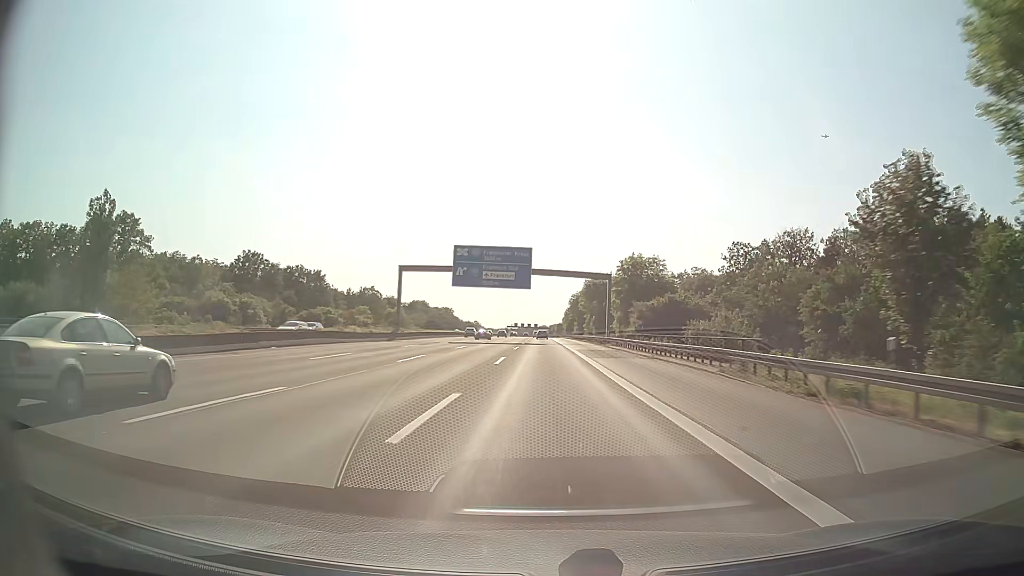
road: motorway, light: Day
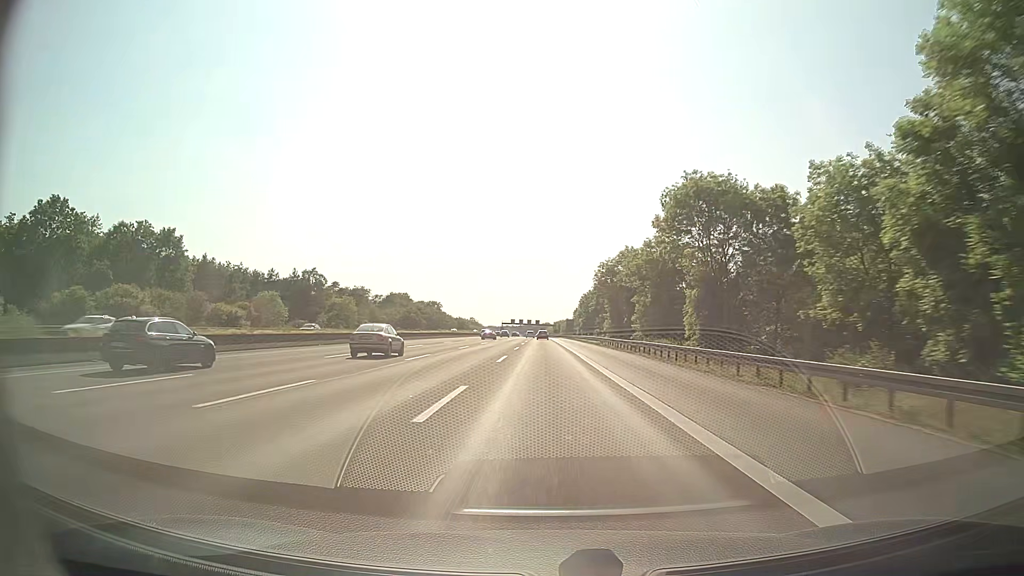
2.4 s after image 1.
(0.0, +69.6) m; 0°
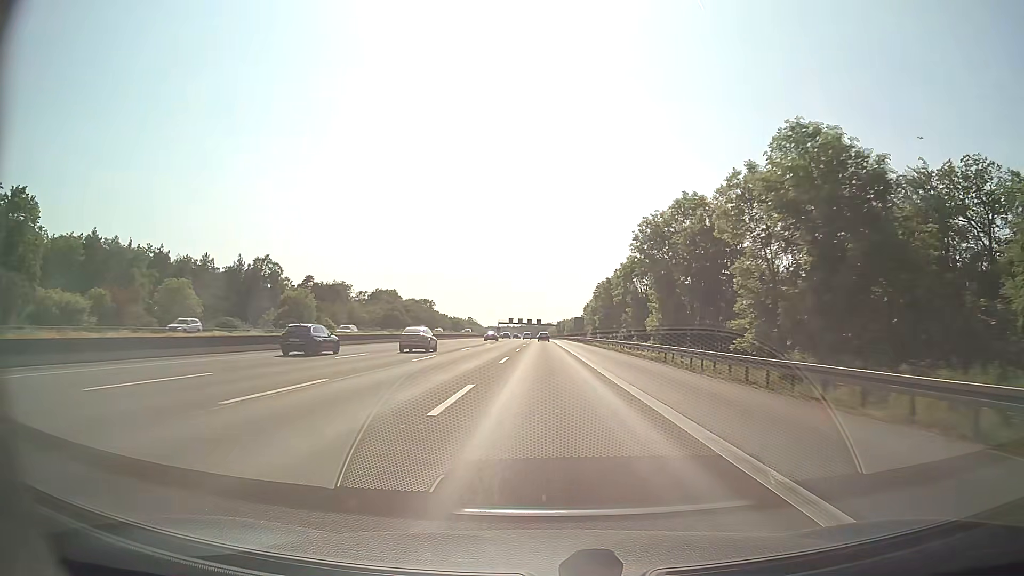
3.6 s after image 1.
(-0.1, +34.8) m; 0°
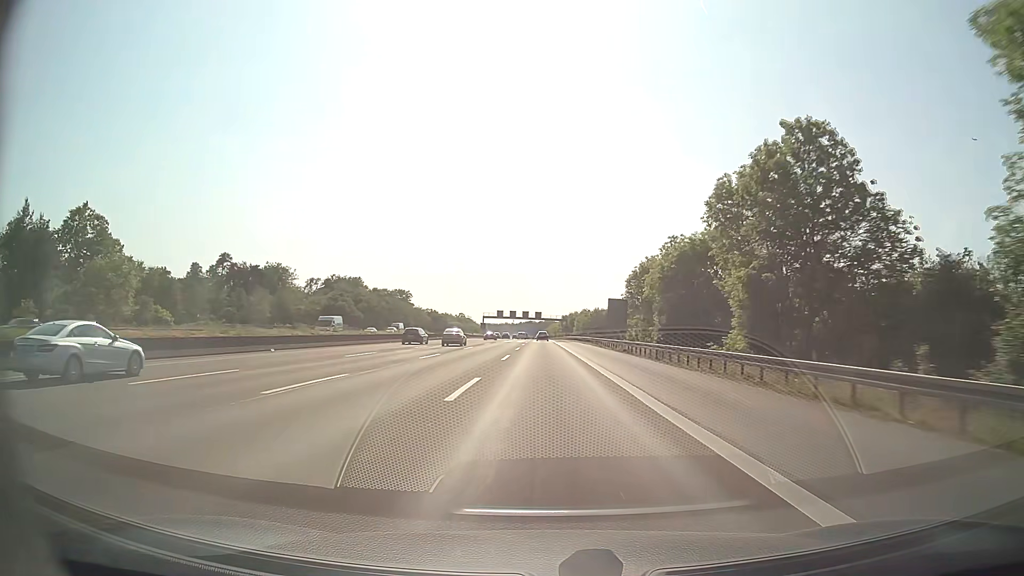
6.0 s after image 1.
(0.0, +69.8) m; 0°
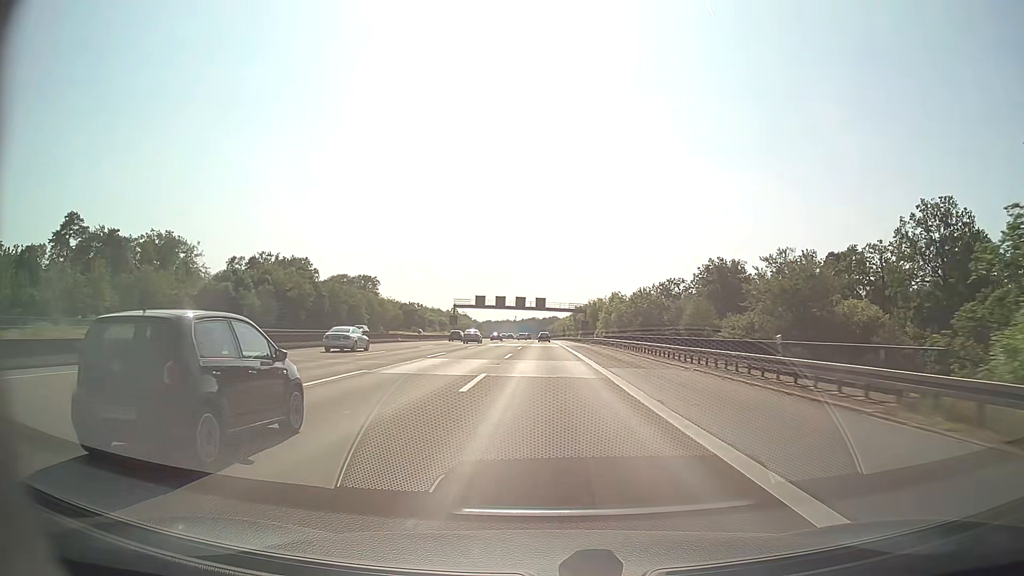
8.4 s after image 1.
(0.0, +69.9) m; 0°
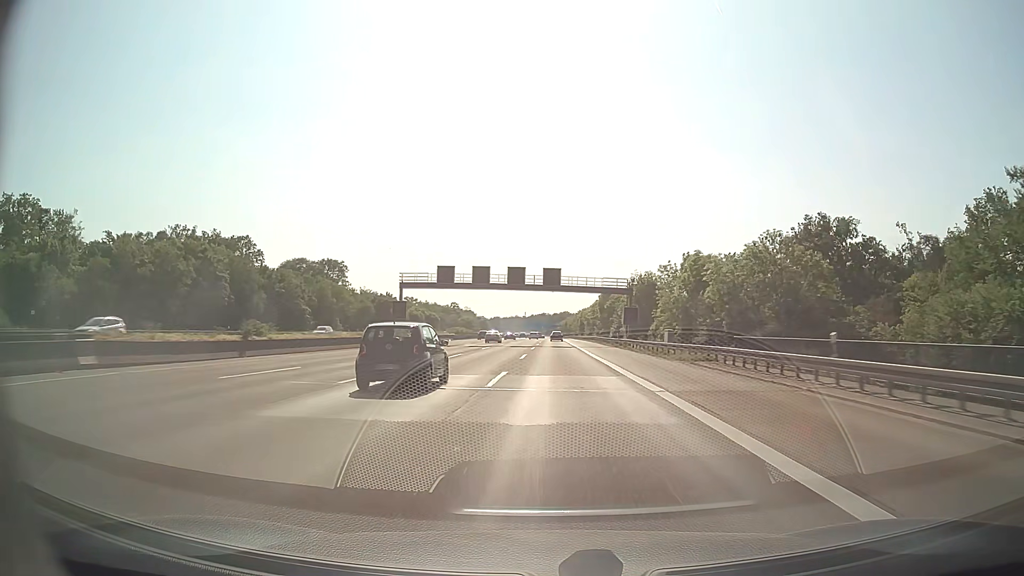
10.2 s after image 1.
(-0.2, +52.4) m; -1°
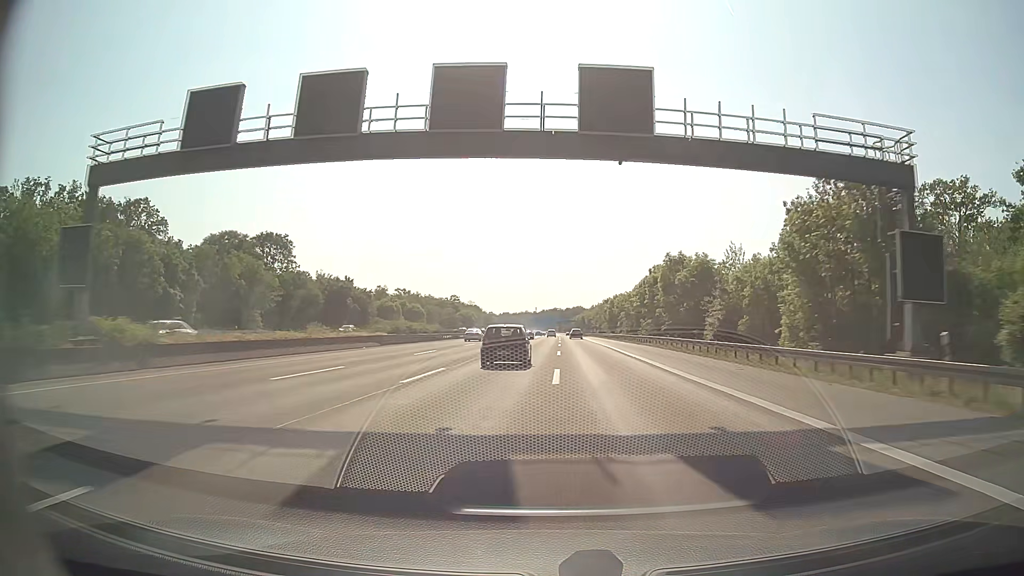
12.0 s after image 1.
(-0.6, +52.4) m; -1°
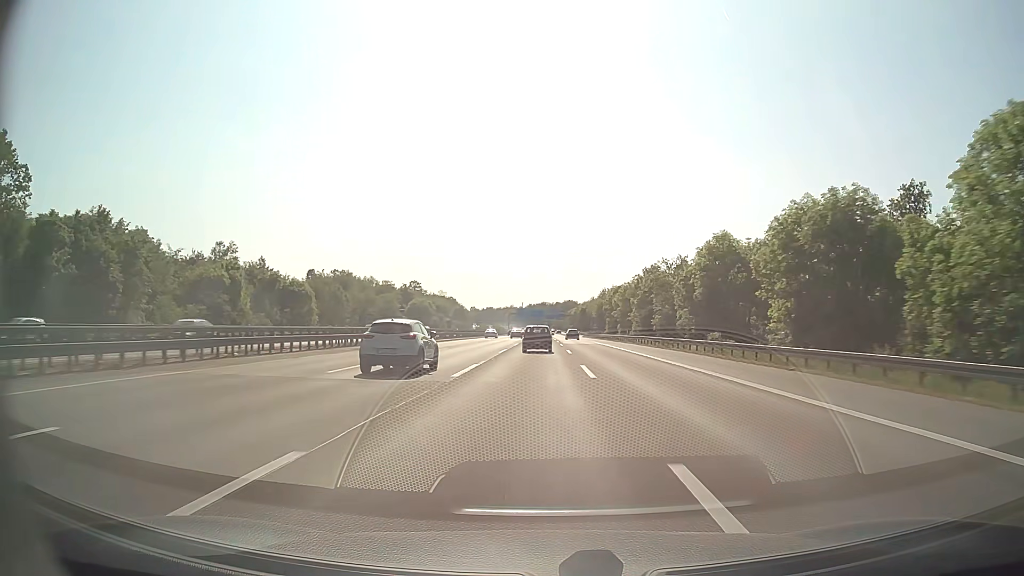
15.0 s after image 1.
(+0.9, +87.4) m; +1°
(0, +10) (0, +20) (0, +30) (0, +40) (0, +50) (0, +60) (0, +70) (0, +80) (0, +90) (0, +100) m
